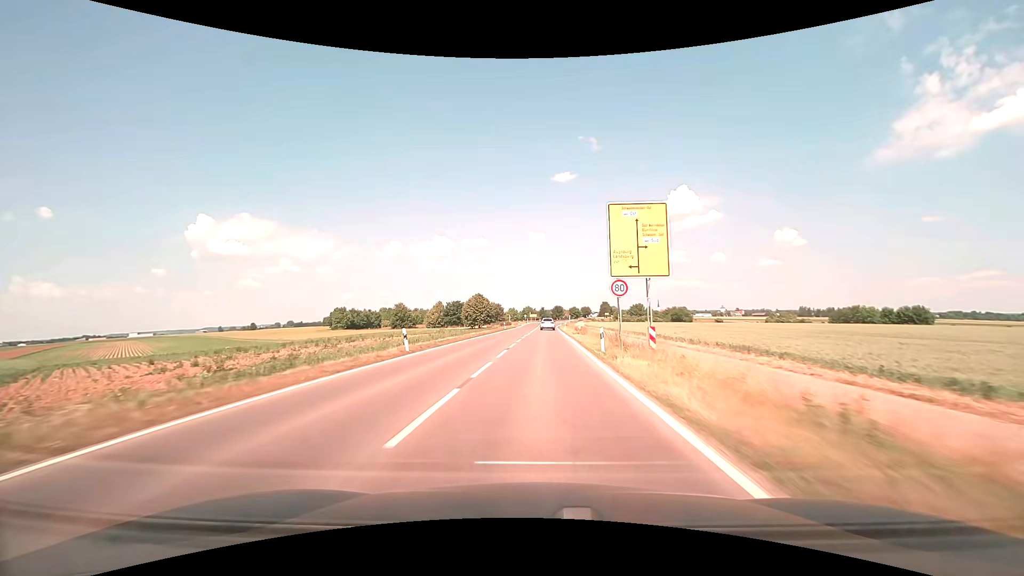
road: tertiary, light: Day
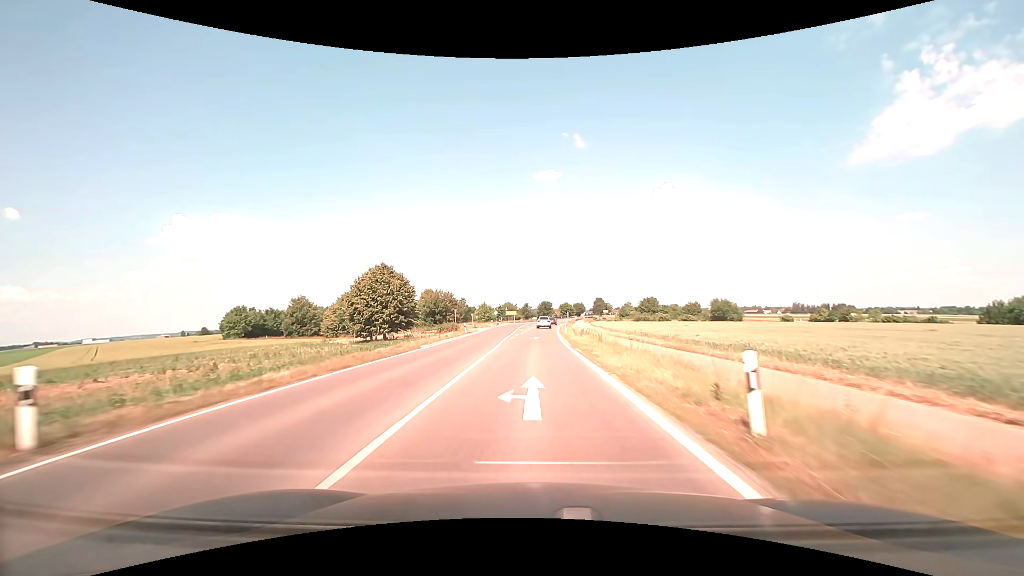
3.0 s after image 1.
(+1.4, +64.9) m; +2°
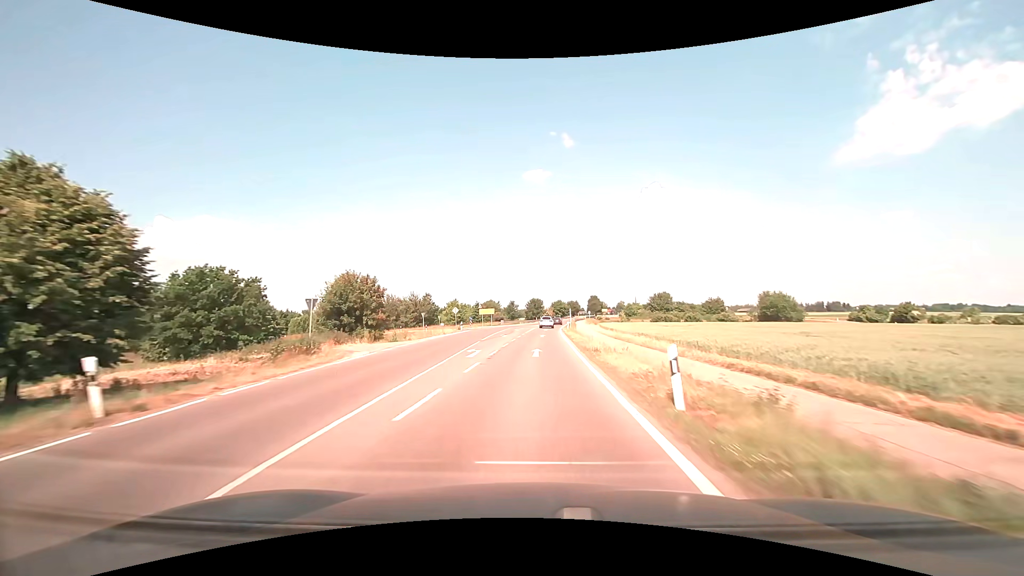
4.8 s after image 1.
(+0.4, +38.1) m; +1°
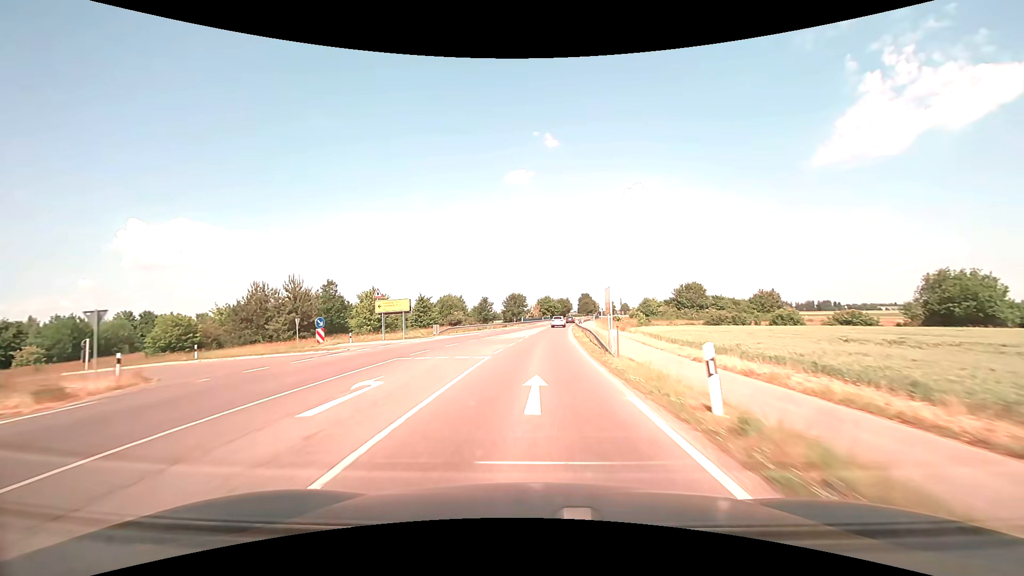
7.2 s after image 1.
(+0.9, +50.2) m; +2°
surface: asphalt
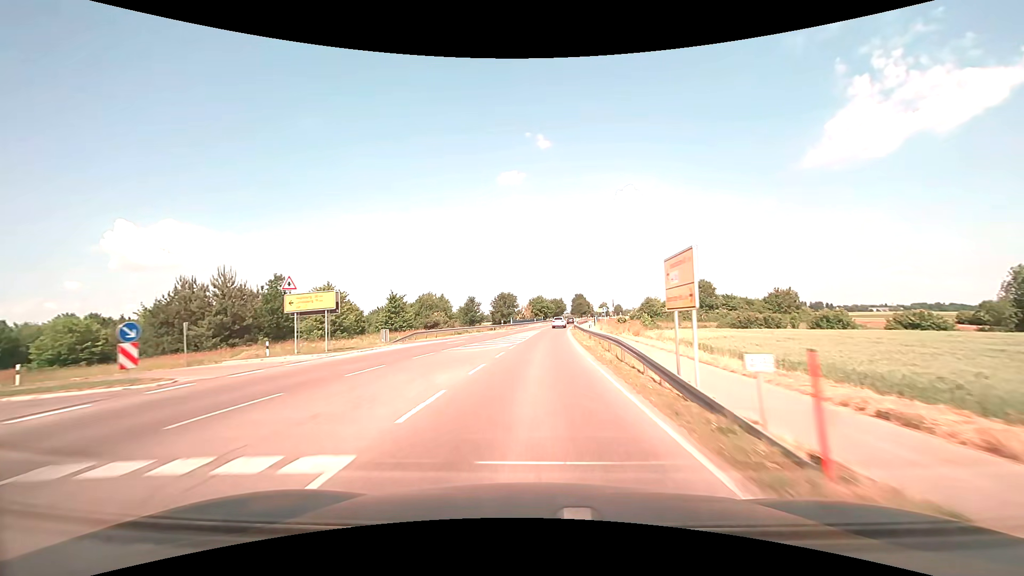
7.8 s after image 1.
(+0.1, +12.5) m; +1°
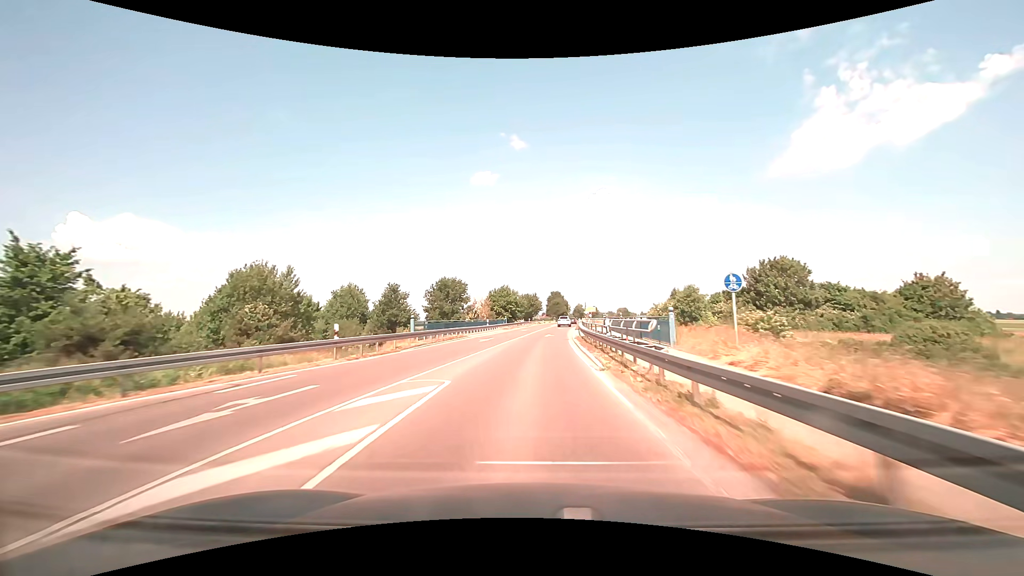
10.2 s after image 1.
(+1.7, +49.6) m; +3°
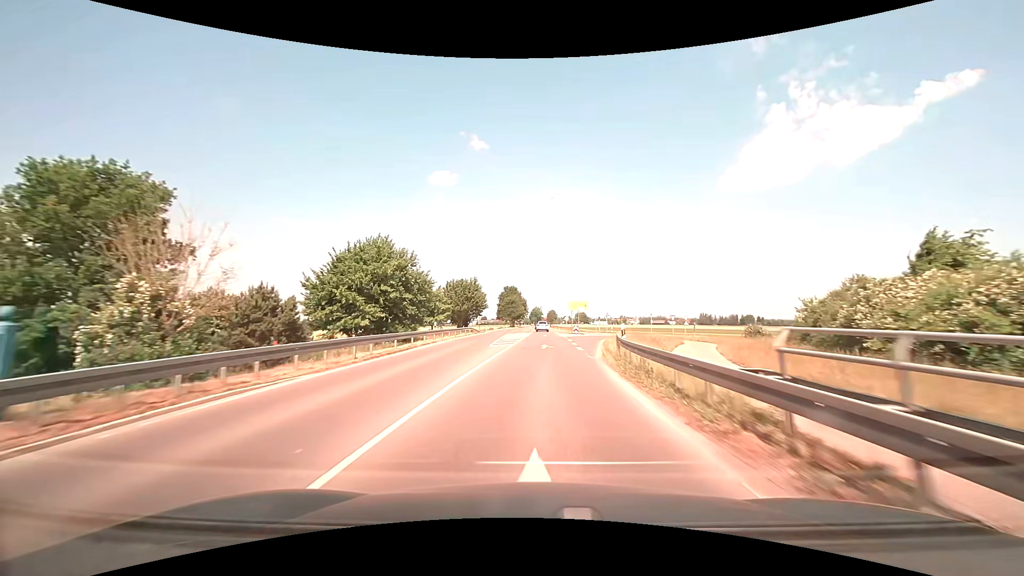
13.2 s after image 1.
(+2.5, +61.9) m; +5°
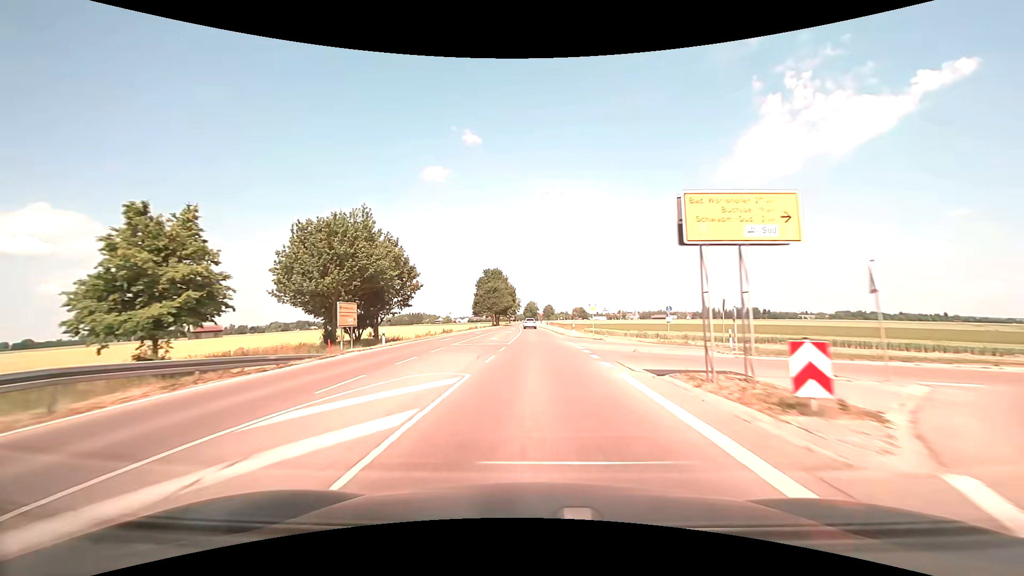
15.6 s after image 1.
(+0.9, +51.2) m; +1°
(0, +10) (0, +20) (0, +30) (-1, +40) (-1, +50) (-1, +60) (-1, +70) (-1, +80) (-2, +90) (-2, +100) m
